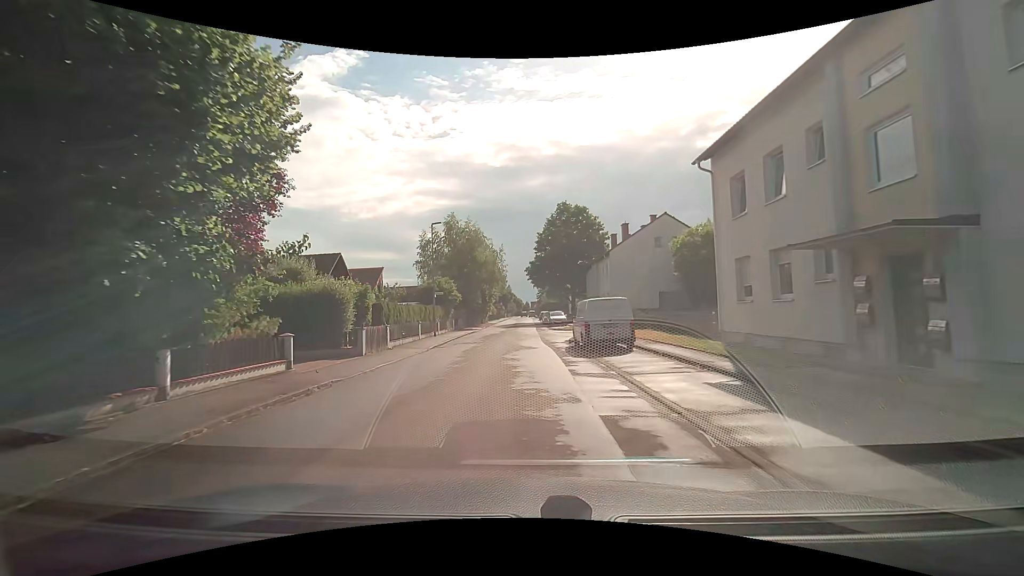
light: Day
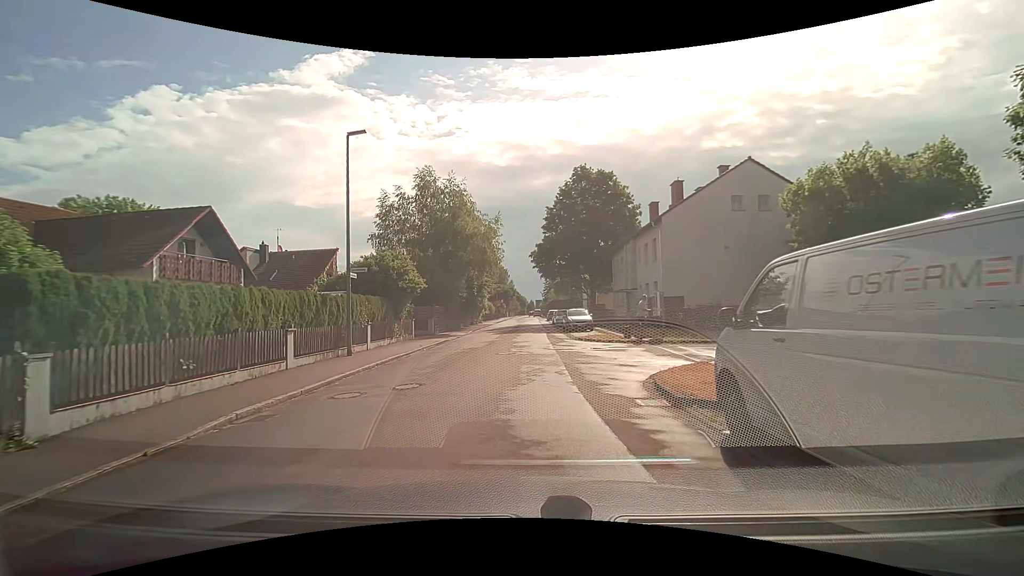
(+0.1, +16.5) m; 0°
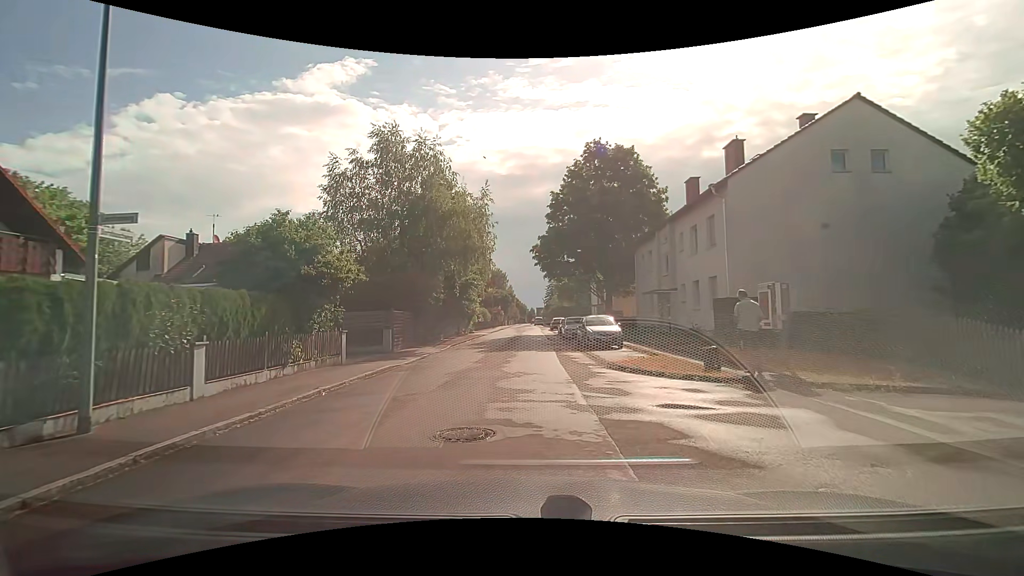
(0.0, +9.8) m; -2°
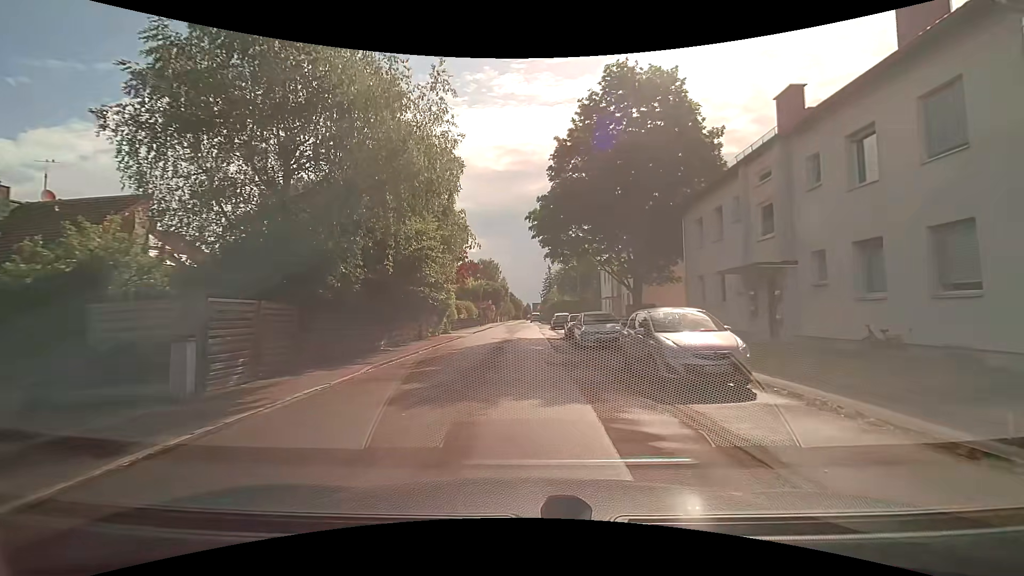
(+0.4, +13.3) m; +1°
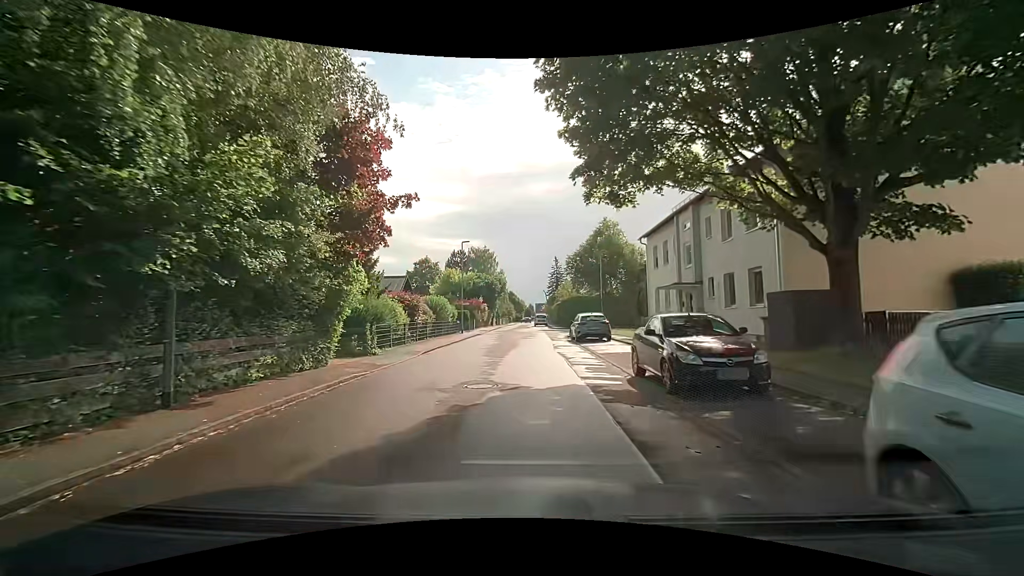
(+0.2, +19.7) m; +1°
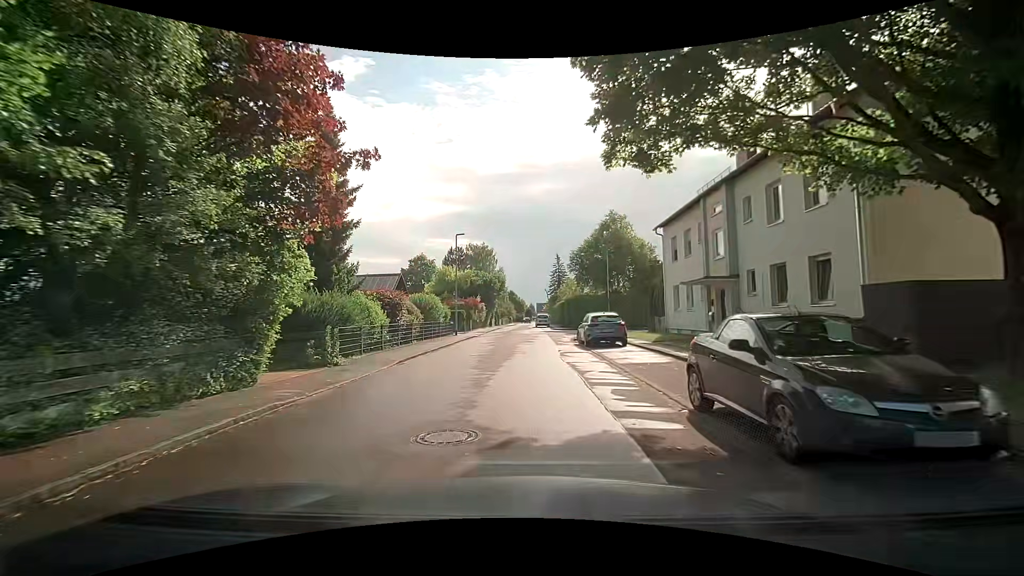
(0.0, +3.9) m; 0°
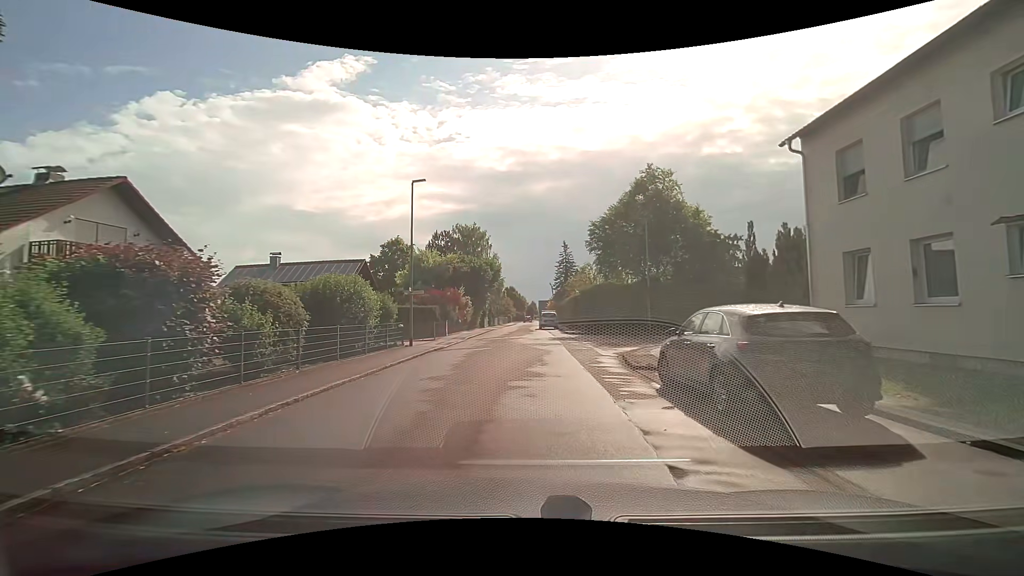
(-0.3, +15.2) m; +1°
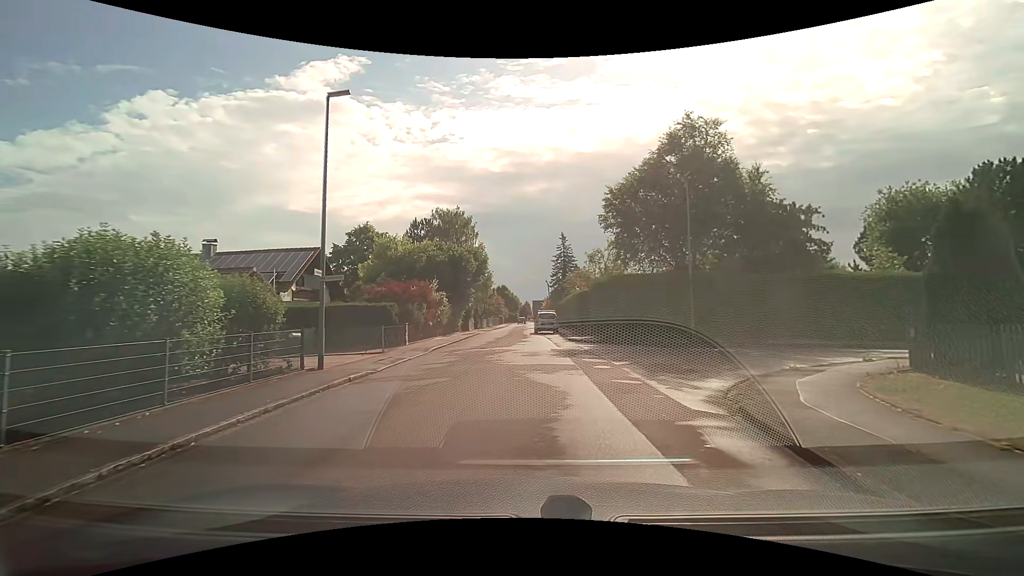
(-0.2, +9.4) m; -1°
(+1, +10) (+7, +18) (+17, +20) (+26, +20) (+36, +21) (+46, +22) (+56, +23) (+66, +23) (+76, +24) (+86, +25) m
